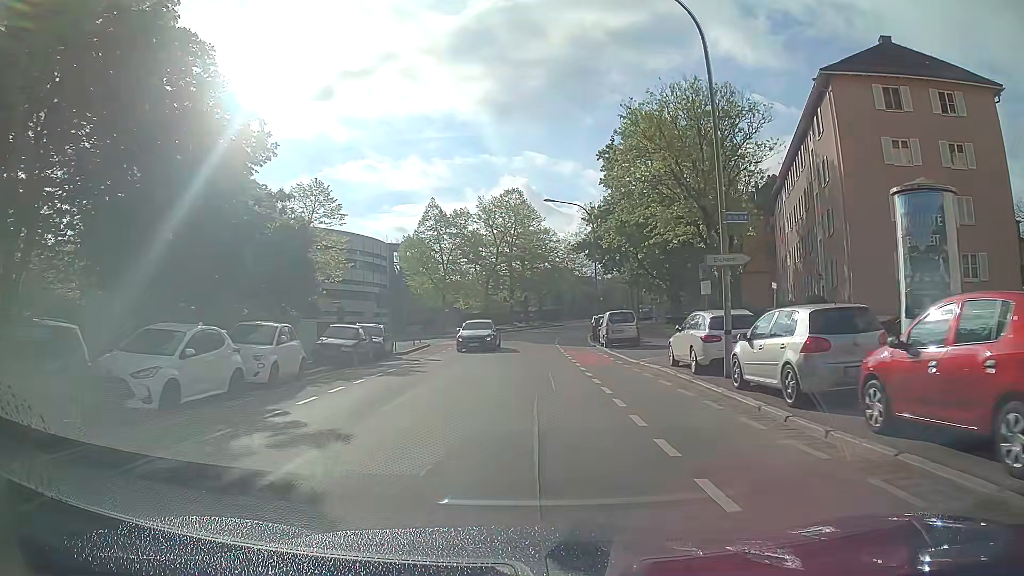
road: tertiary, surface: asphalt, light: Day
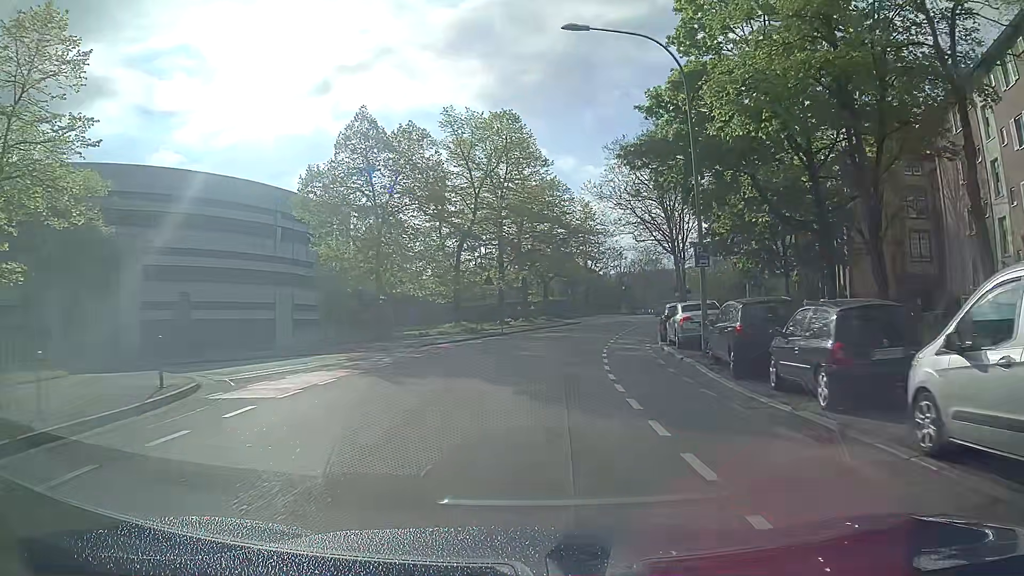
(-0.1, +29.4) m; 0°
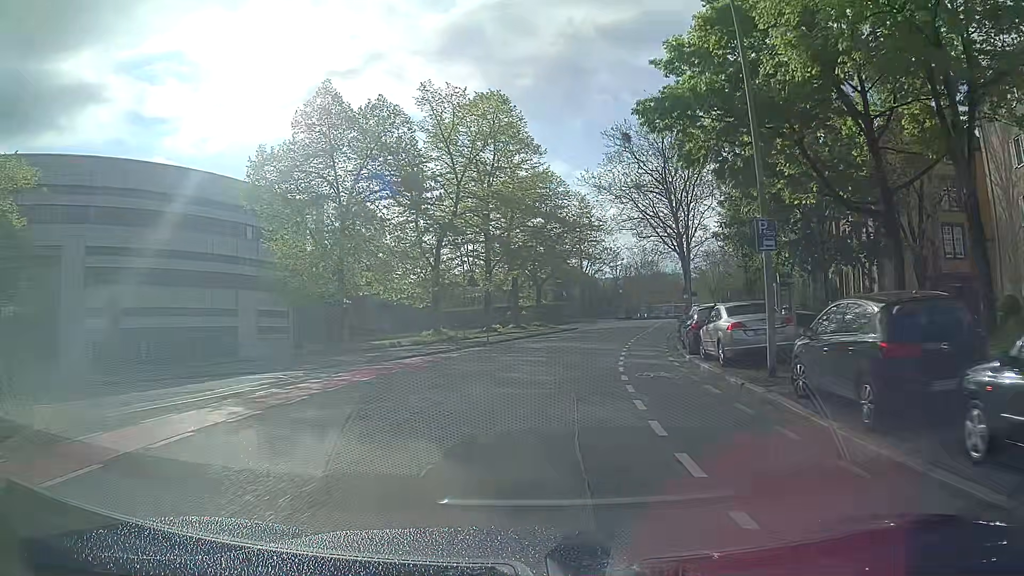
(0.0, +5.9) m; 0°
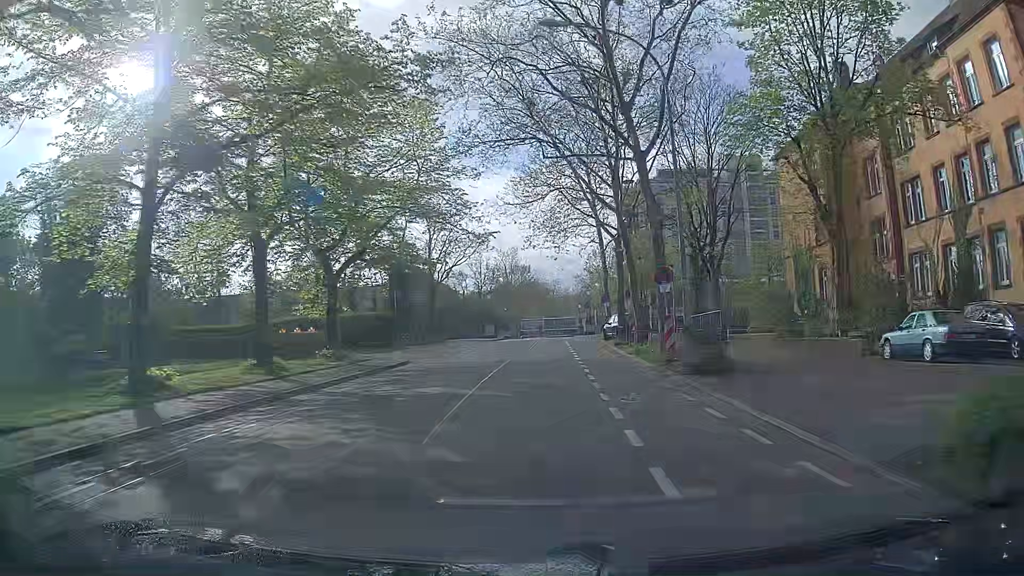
(+2.7, +28.8) m; +11°
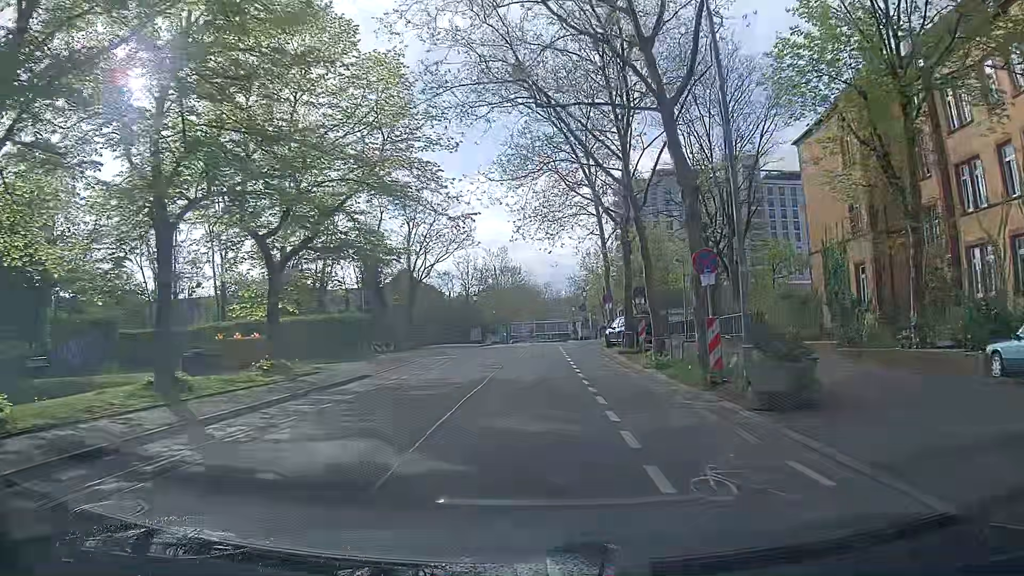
(+0.1, +5.9) m; +2°
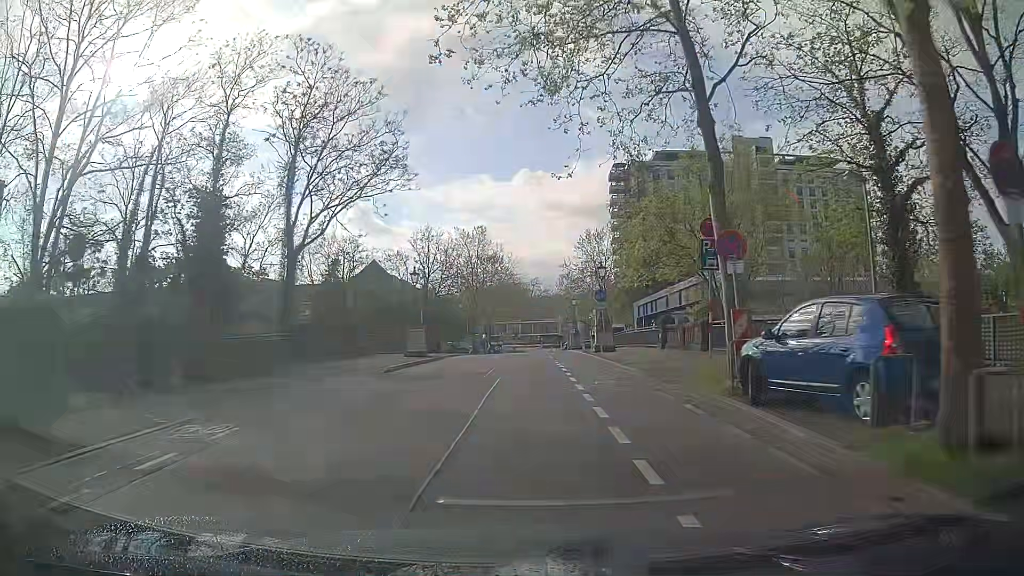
(+0.1, +23.9) m; +1°
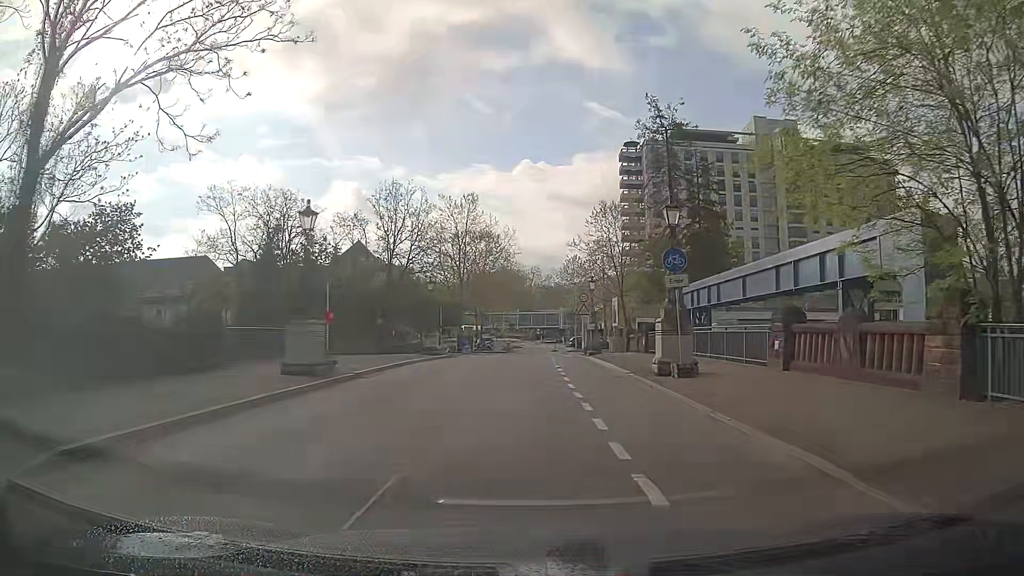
(-0.1, +16.5) m; 0°
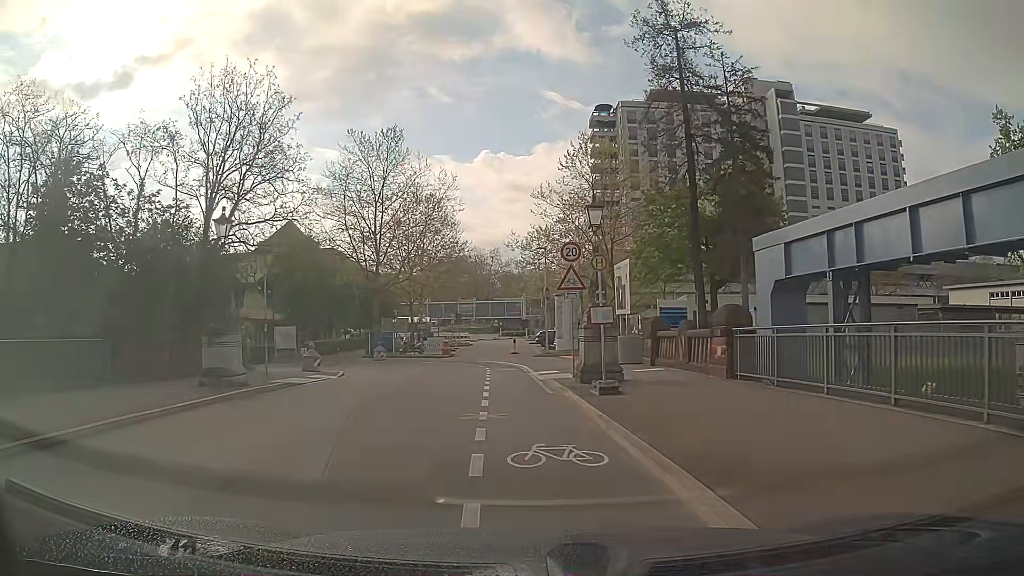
(+0.9, +22.4) m; +3°
(0, +10) (-1, +20) (-2, +30) (-8, +38) (-18, +40) (-28, +39) (-38, +39) (-48, +39) (-58, +38) (-67, +37) m
